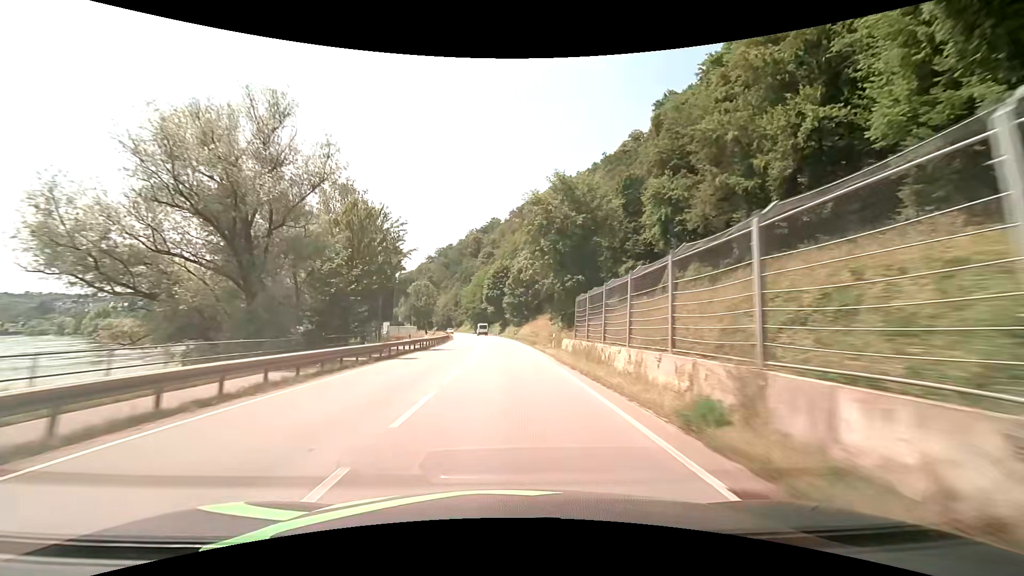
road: primary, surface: asphalt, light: Day
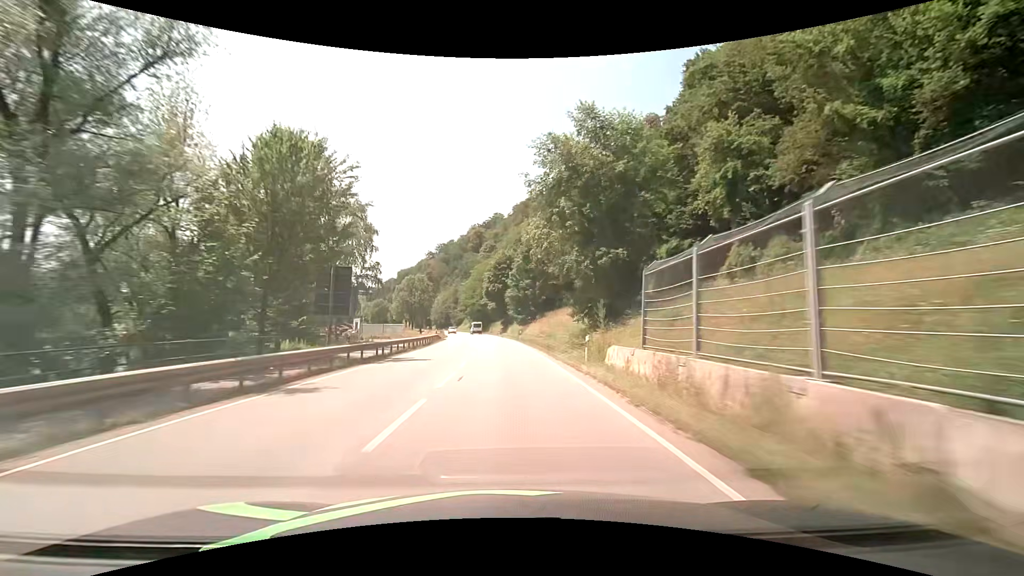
(0.0, +13.3) m; 0°
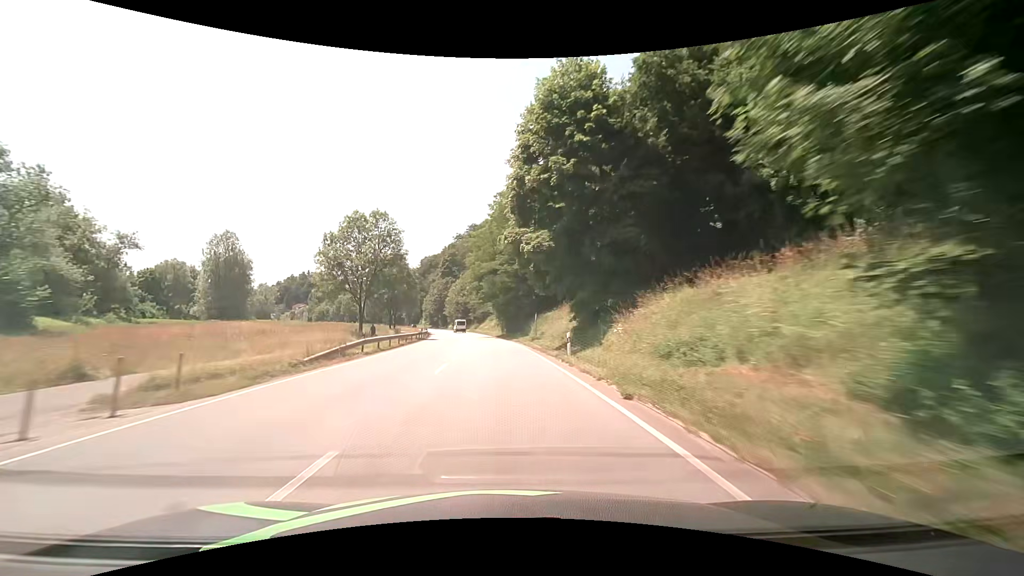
(-2.2, +68.1) m; -5°
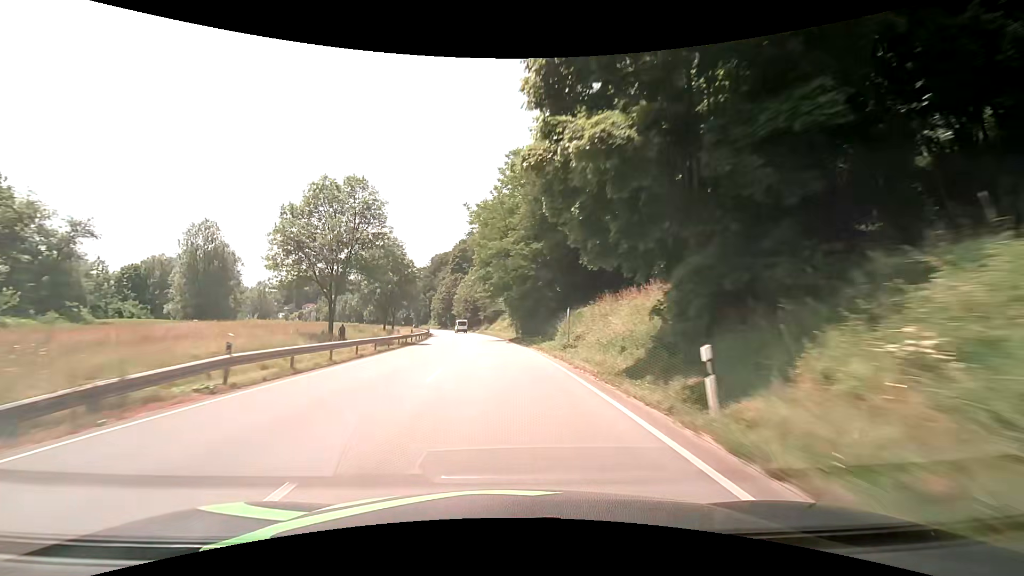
(-0.1, +13.7) m; -1°
(0, +10) (0, +20) (-1, +30) (-1, +40) (-2, +50) (-3, +60) (-4, +70) (-6, +80) (-7, +90) (-9, +99) m
